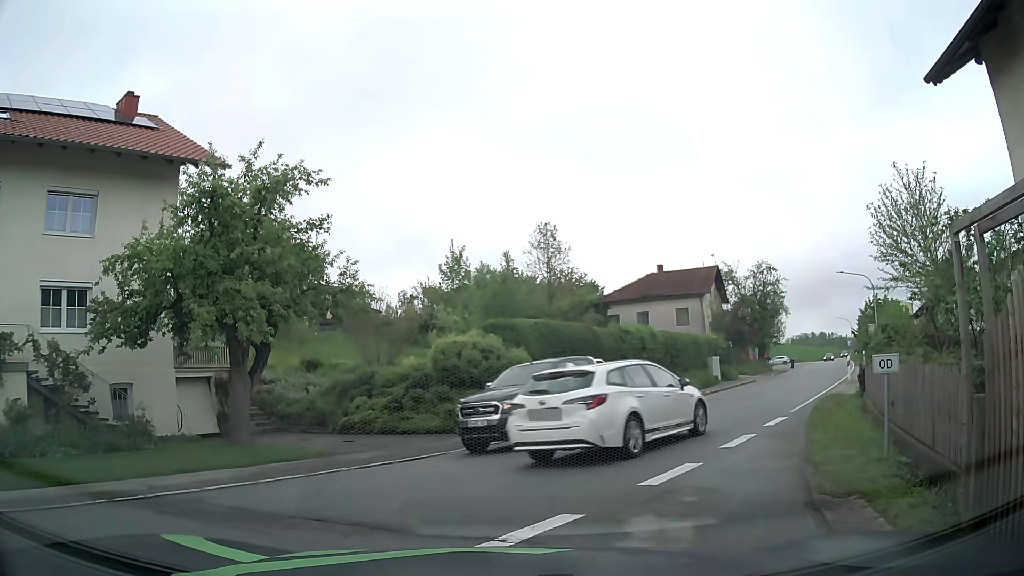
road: tertiary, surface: asphalt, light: Day
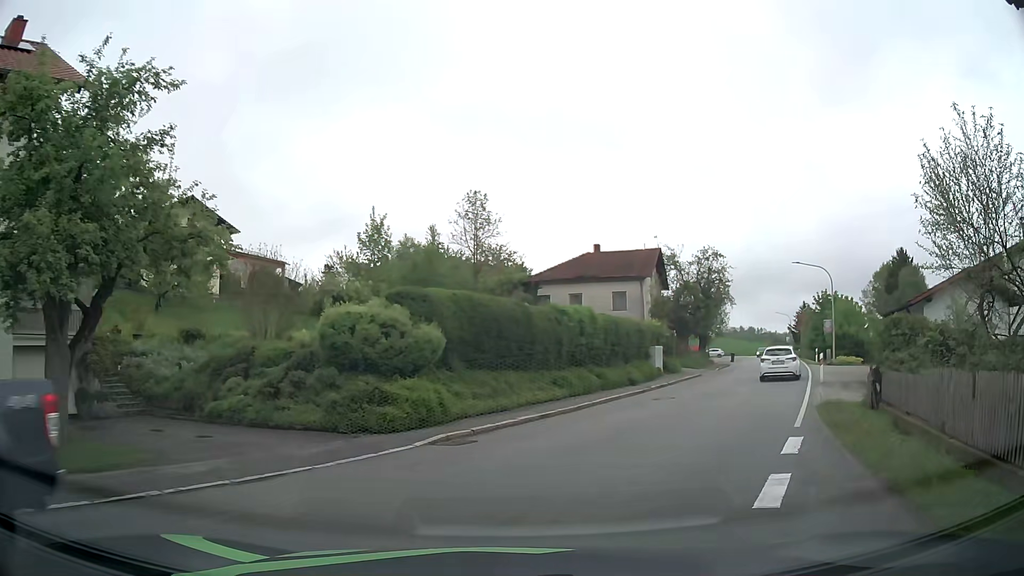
(+0.1, +4.9) m; +5°
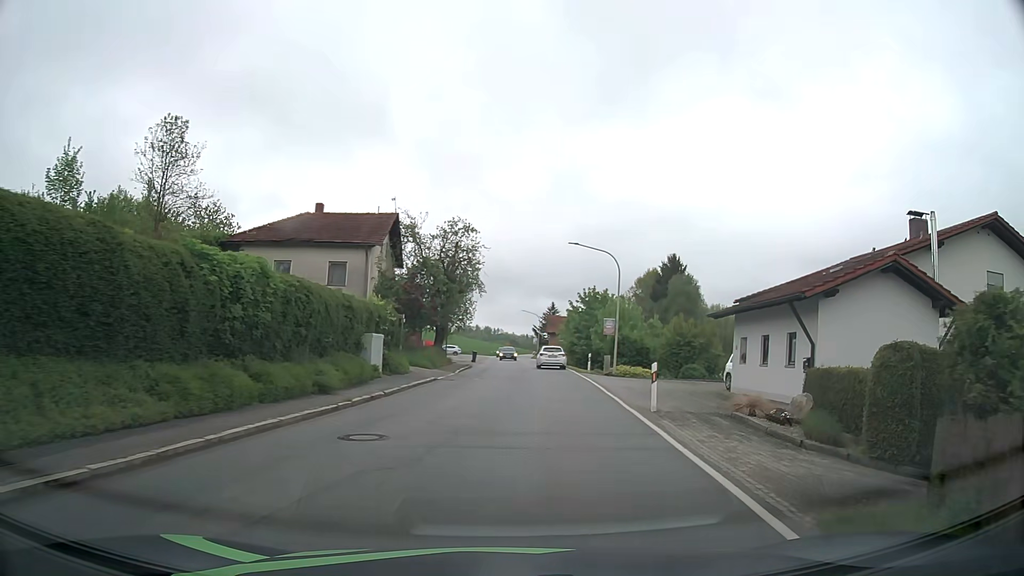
(+2.6, +11.4) m; +24°
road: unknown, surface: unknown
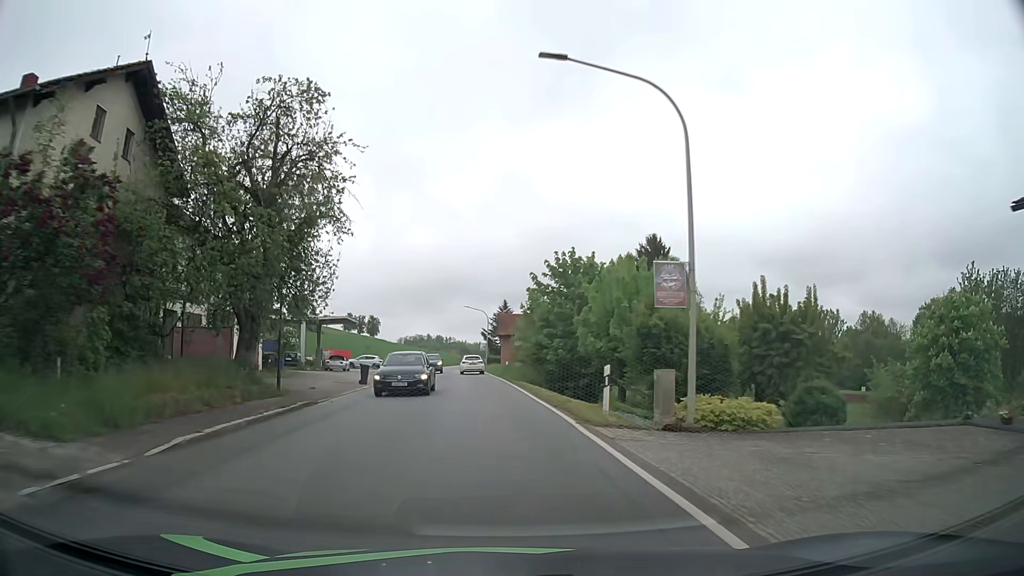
(+1.5, +26.4) m; +3°
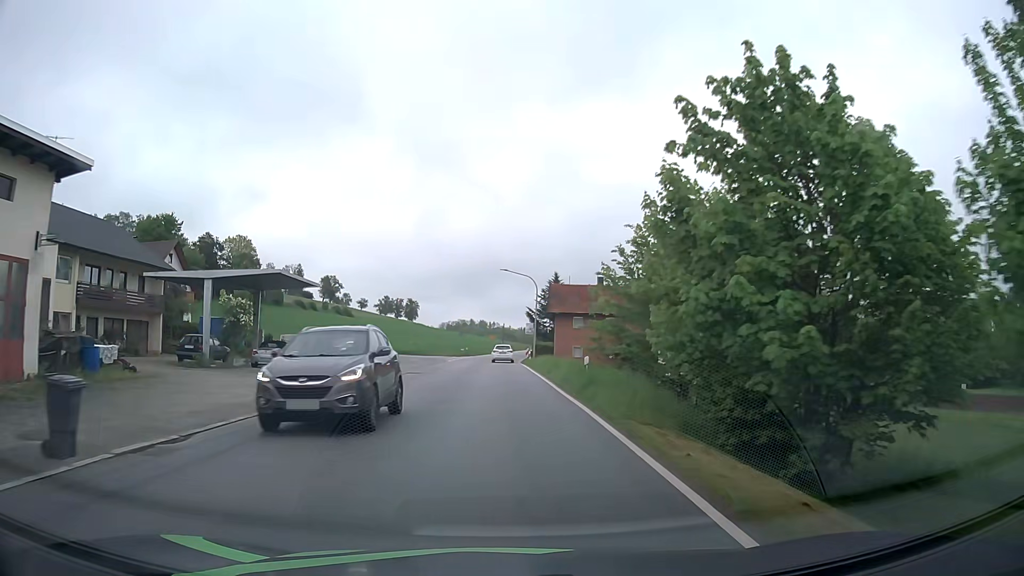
(-0.9, +24.9) m; -4°
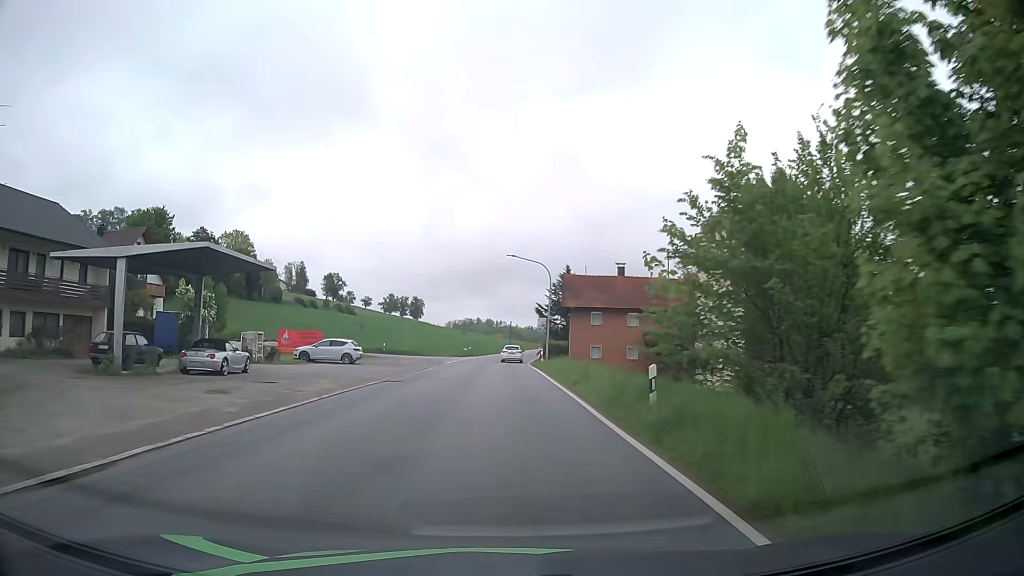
(0.0, +8.1) m; -1°
